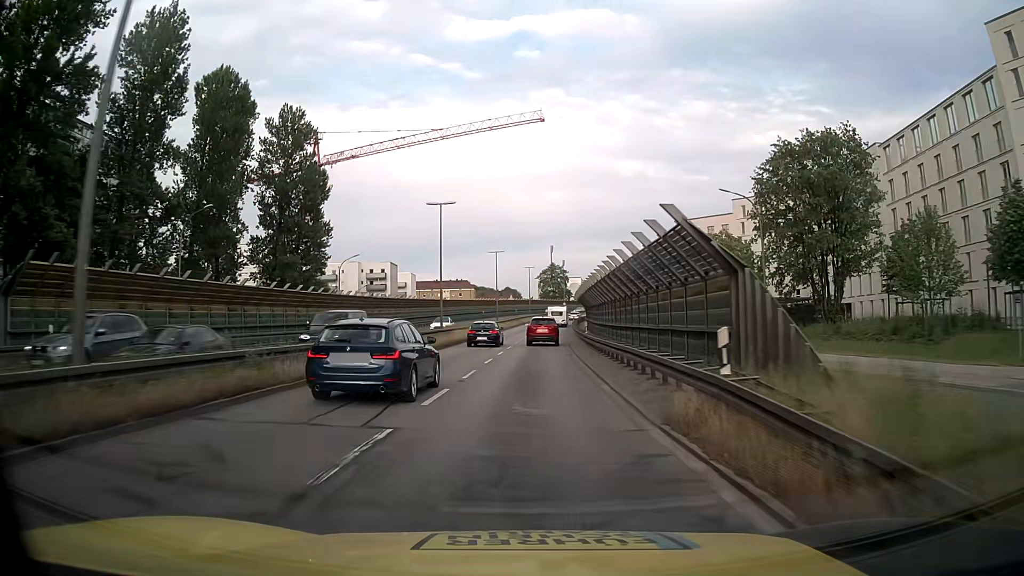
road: trunk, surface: asphalt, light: Day
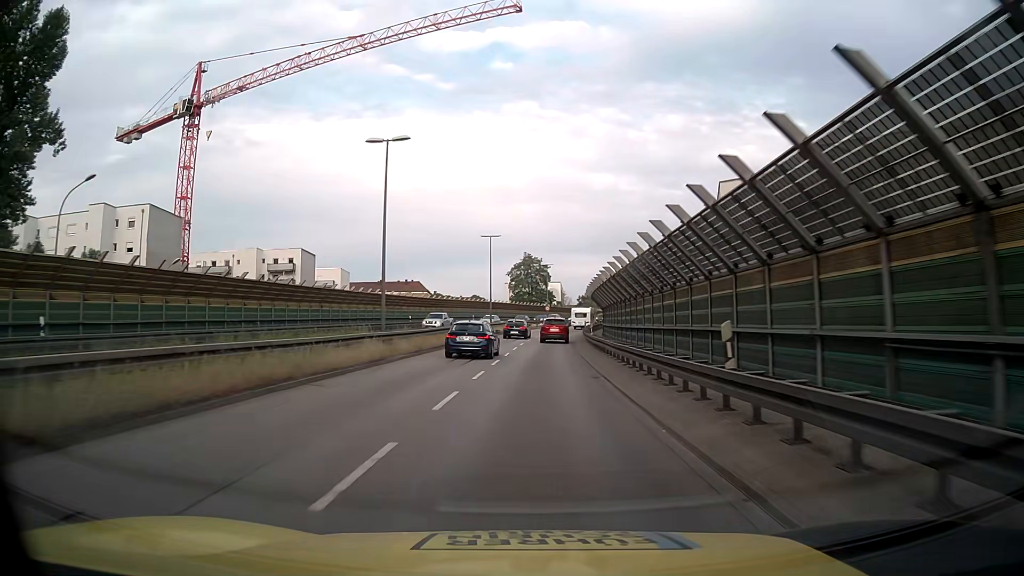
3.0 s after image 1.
(+1.0, +48.3) m; +2°
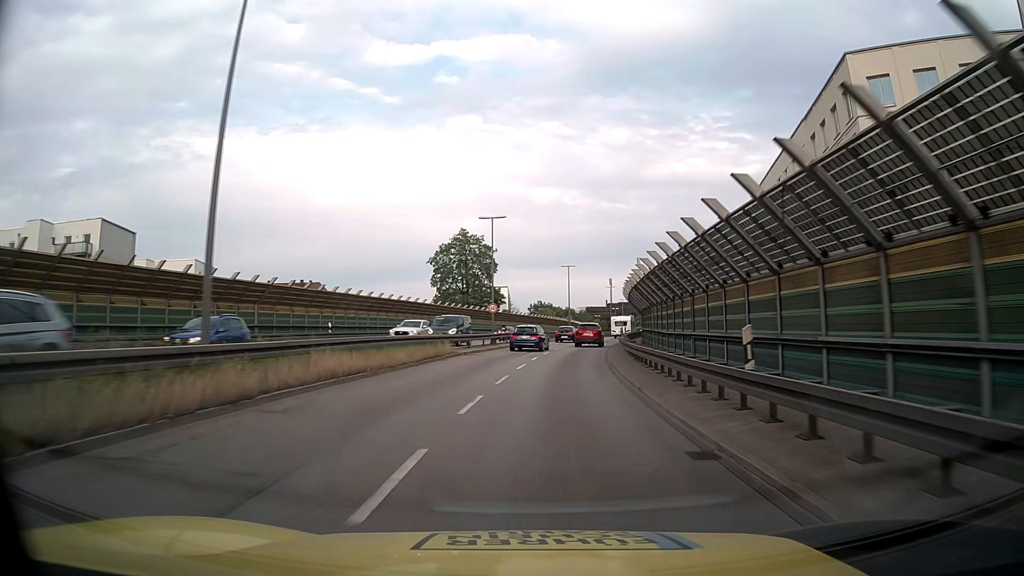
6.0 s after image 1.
(+1.4, +48.1) m; +5°
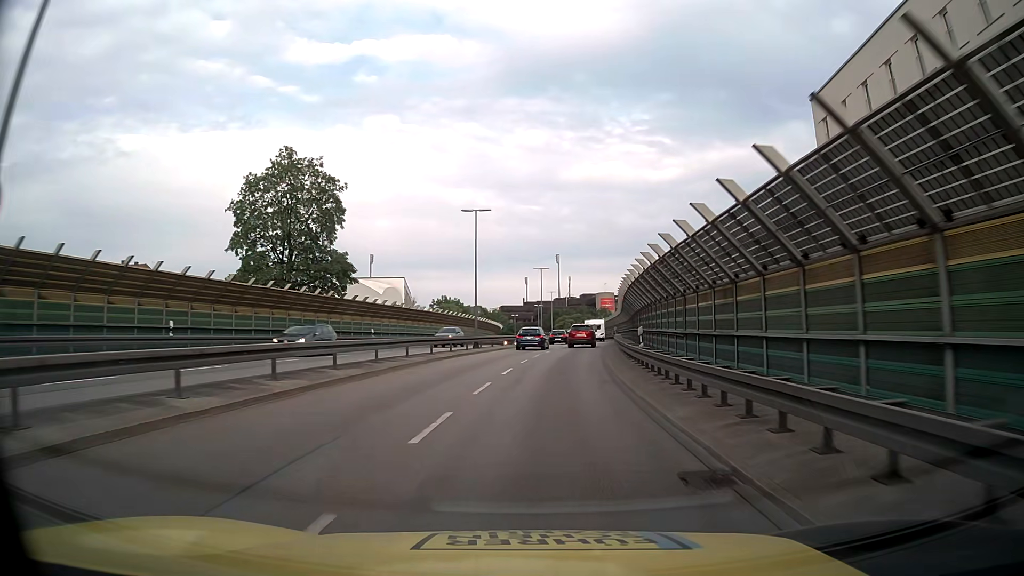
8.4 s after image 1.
(+2.7, +38.3) m; +7°
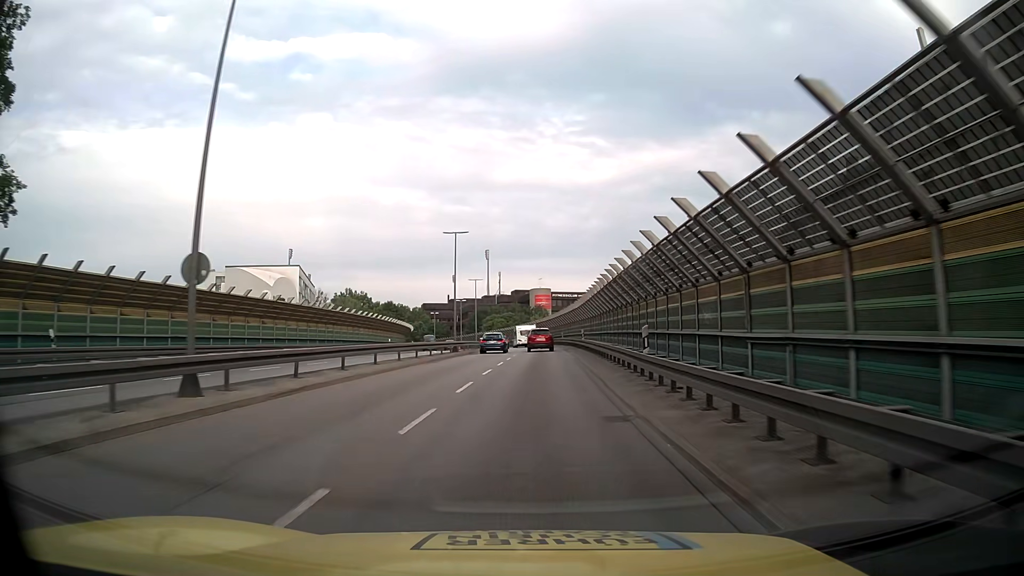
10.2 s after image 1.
(+1.7, +28.9) m; +6°
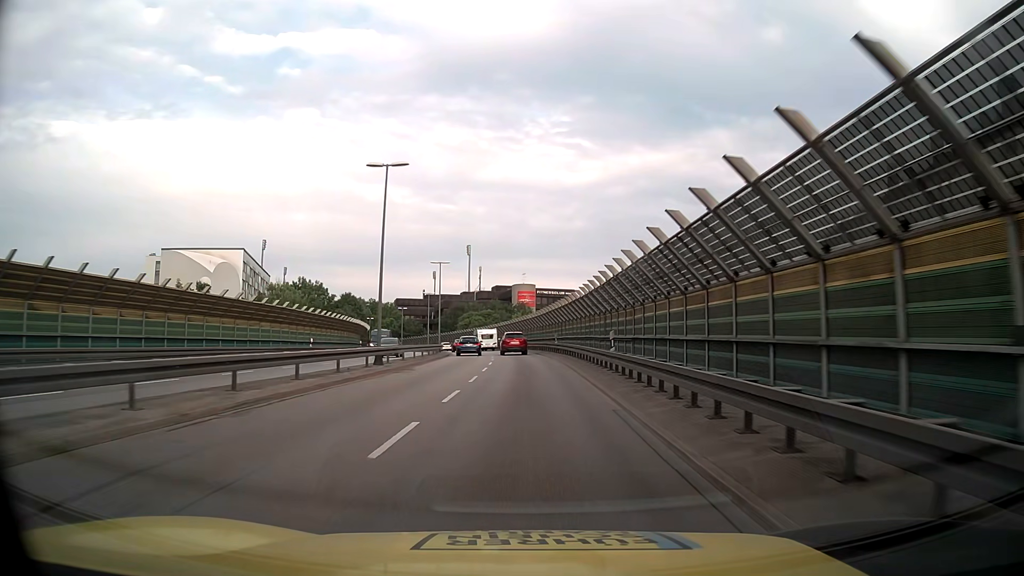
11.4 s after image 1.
(+0.4, +19.4) m; +2°
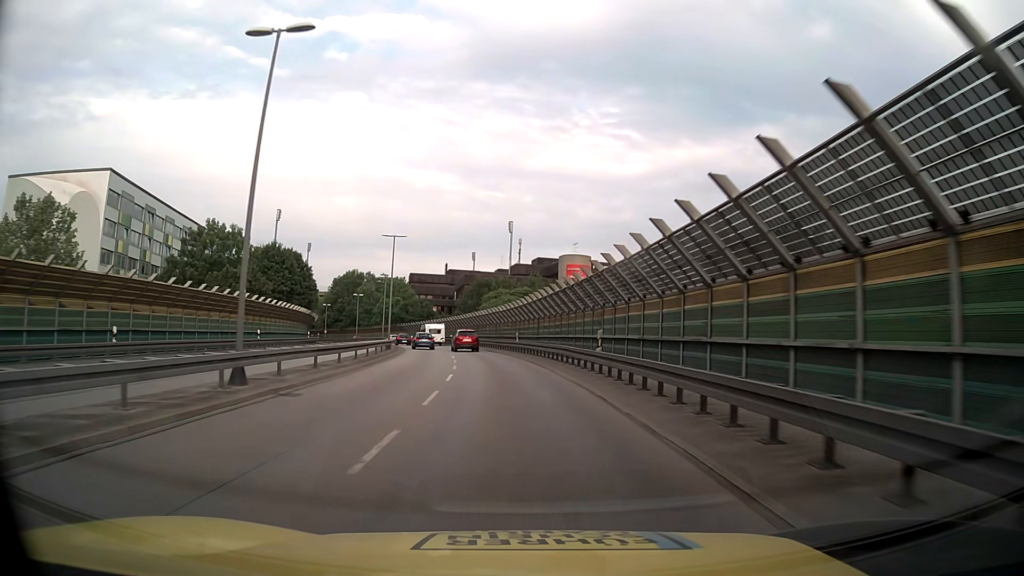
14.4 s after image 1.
(-0.7, +48.9) m; -4°
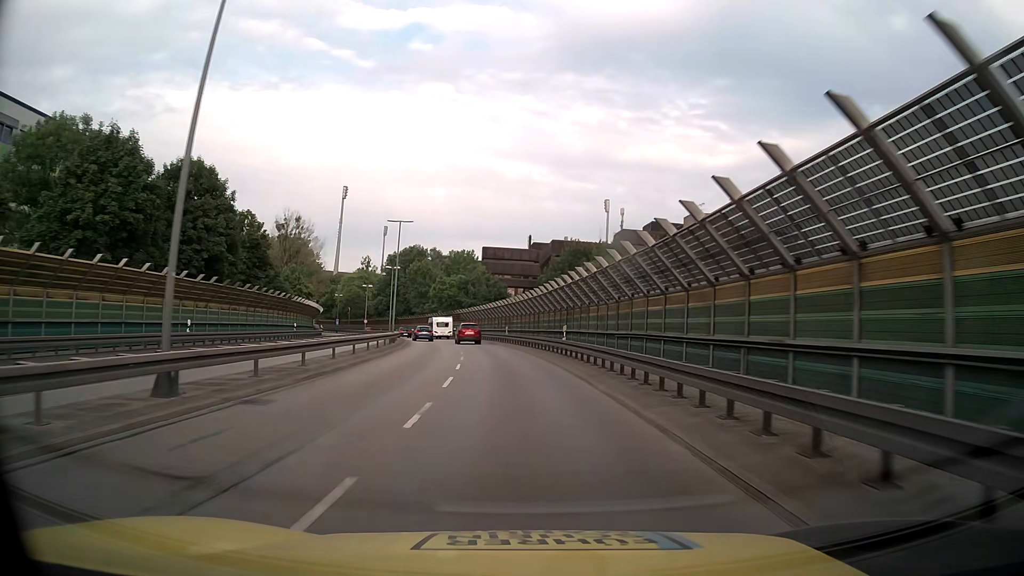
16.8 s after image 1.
(-2.5, +39.3) m; -8°
